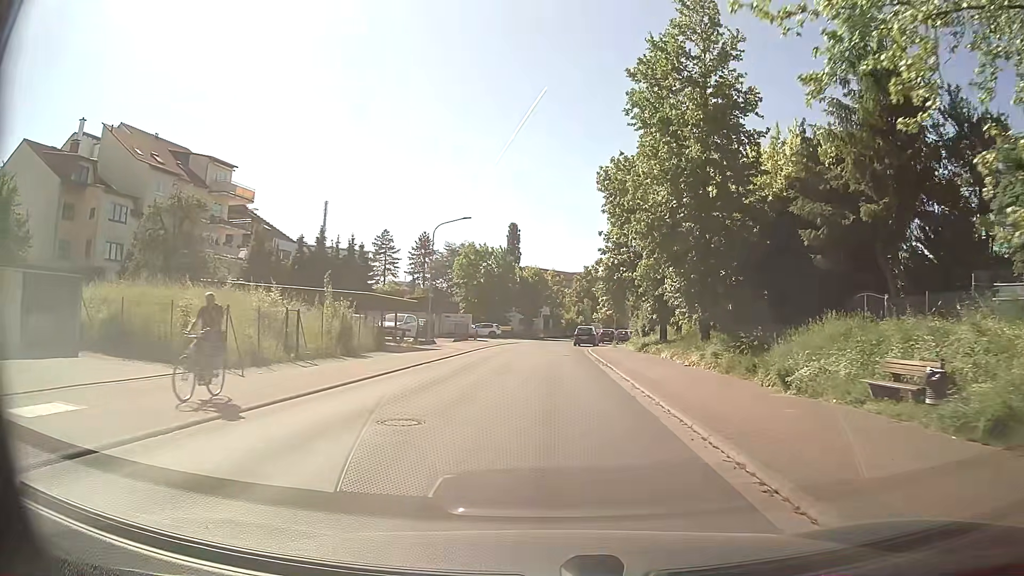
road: tertiary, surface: asphalt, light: Day
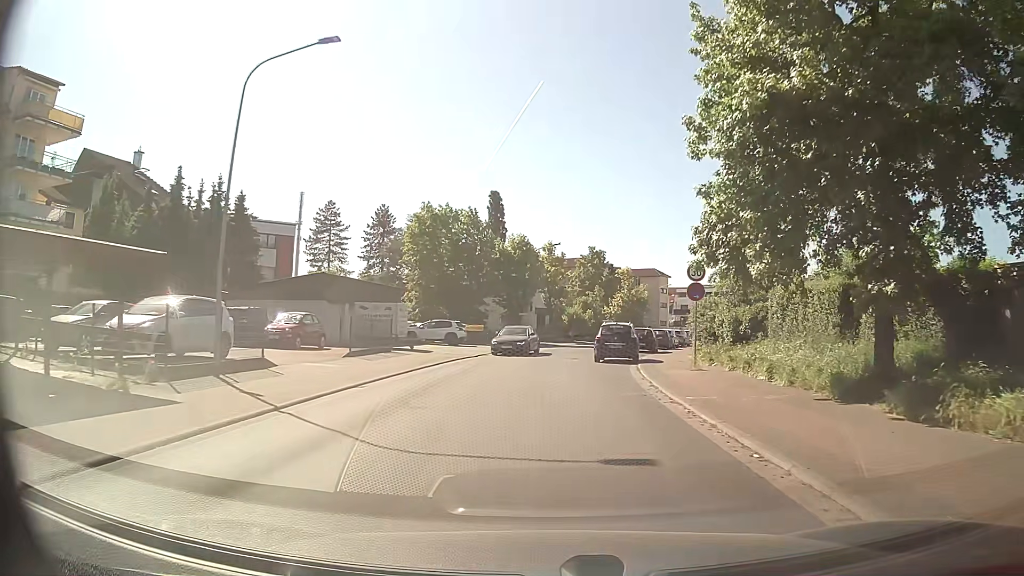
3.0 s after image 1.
(-0.1, +27.2) m; 0°
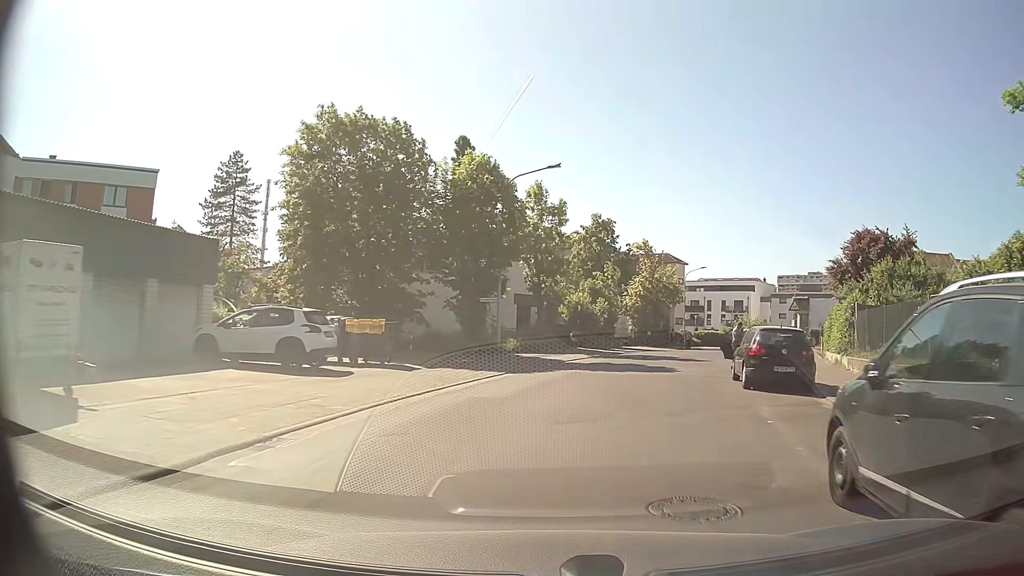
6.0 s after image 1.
(+0.3, +25.7) m; +1°
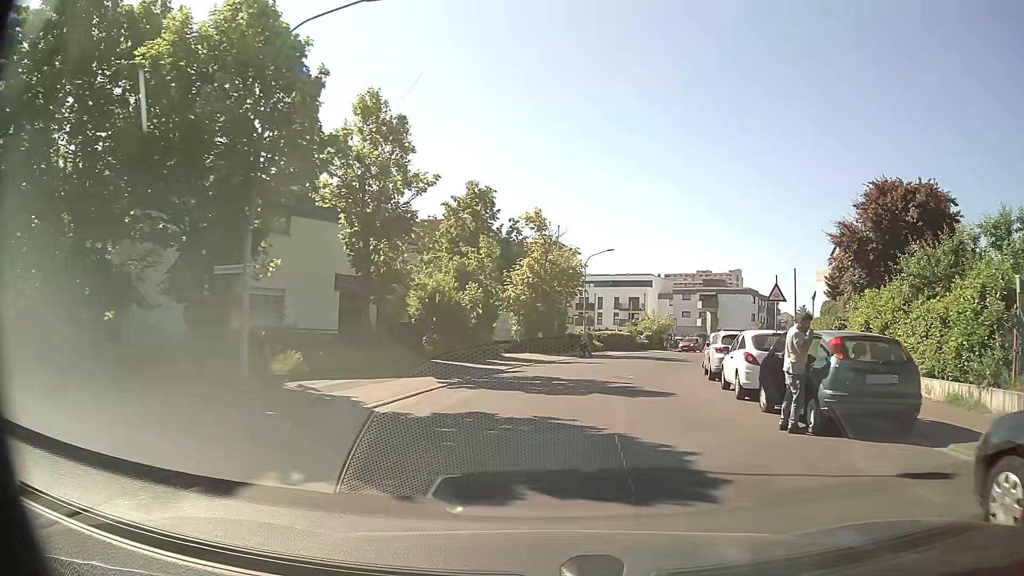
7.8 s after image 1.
(+1.3, +15.0) m; +10°
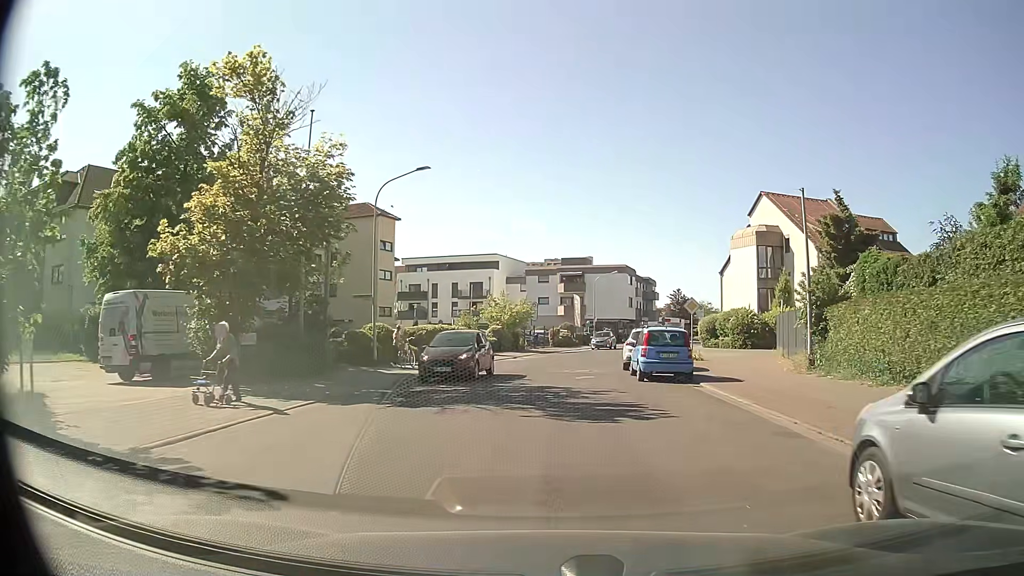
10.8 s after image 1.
(+3.2, +24.3) m; +13°
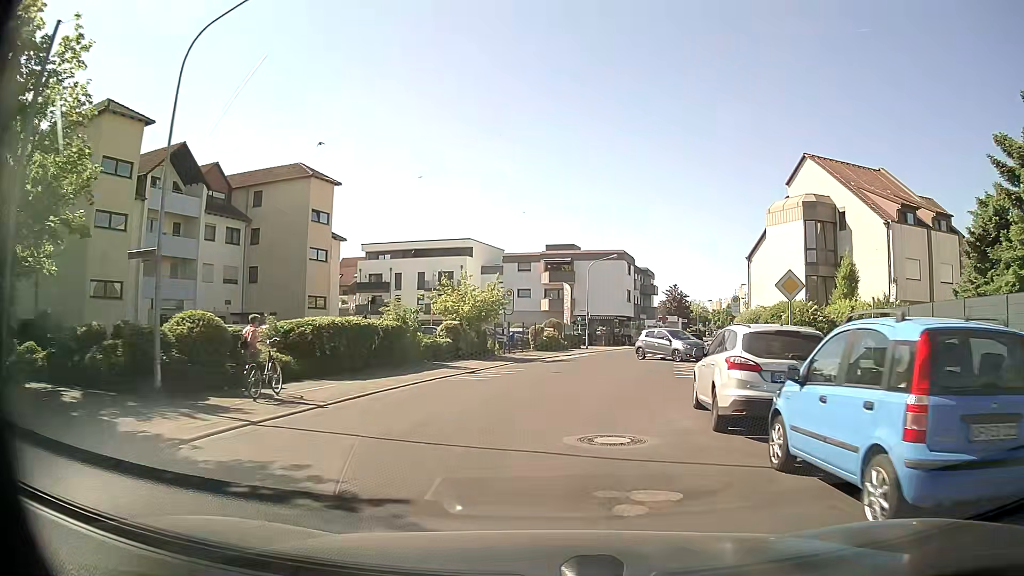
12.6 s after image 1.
(+0.1, +14.8) m; +1°
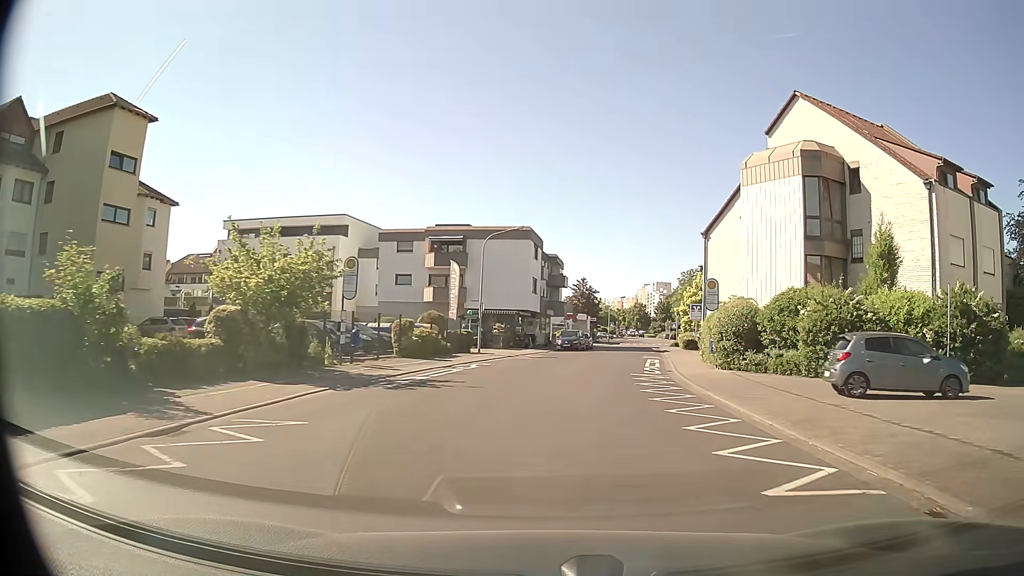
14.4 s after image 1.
(+1.1, +15.0) m; +9°
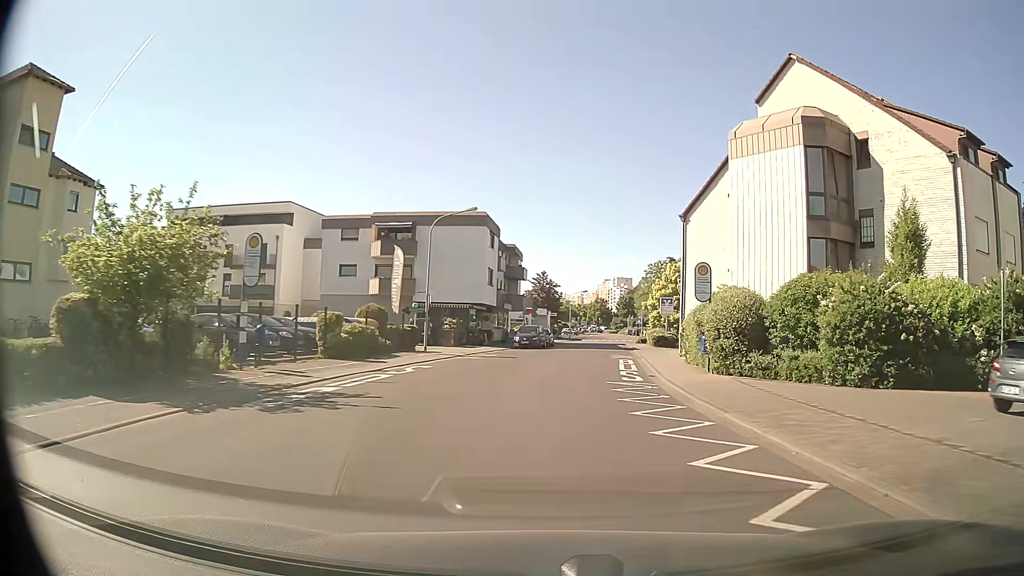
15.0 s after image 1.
(+0.2, +5.0) m; +4°
